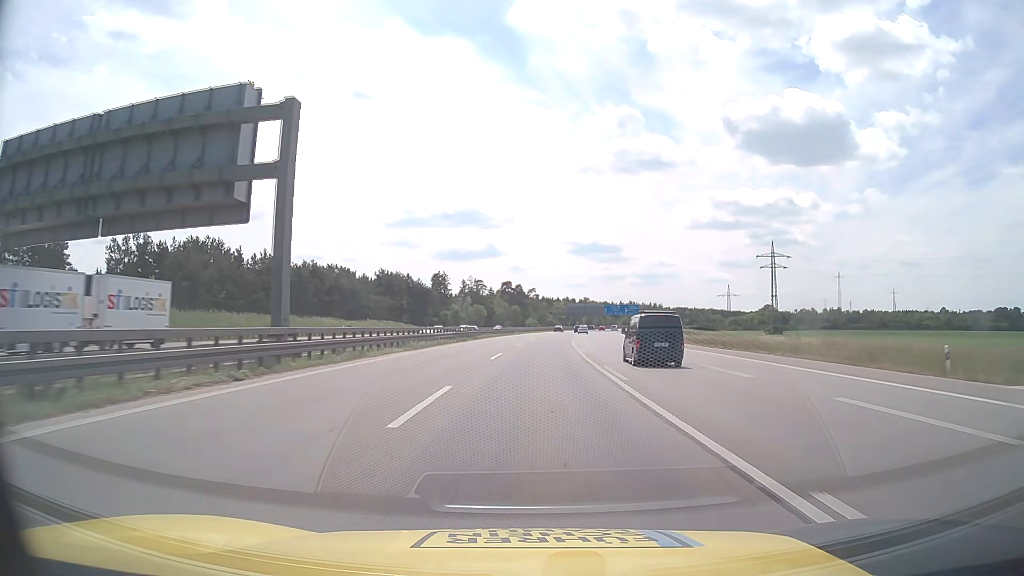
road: motorway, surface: asphalt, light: Day
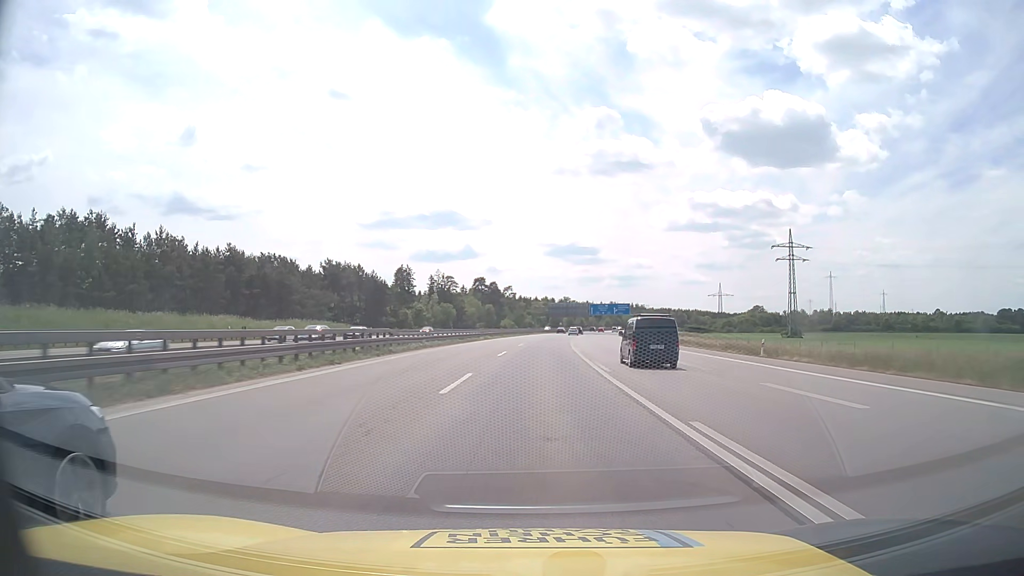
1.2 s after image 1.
(+0.6, +31.6) m; +2°
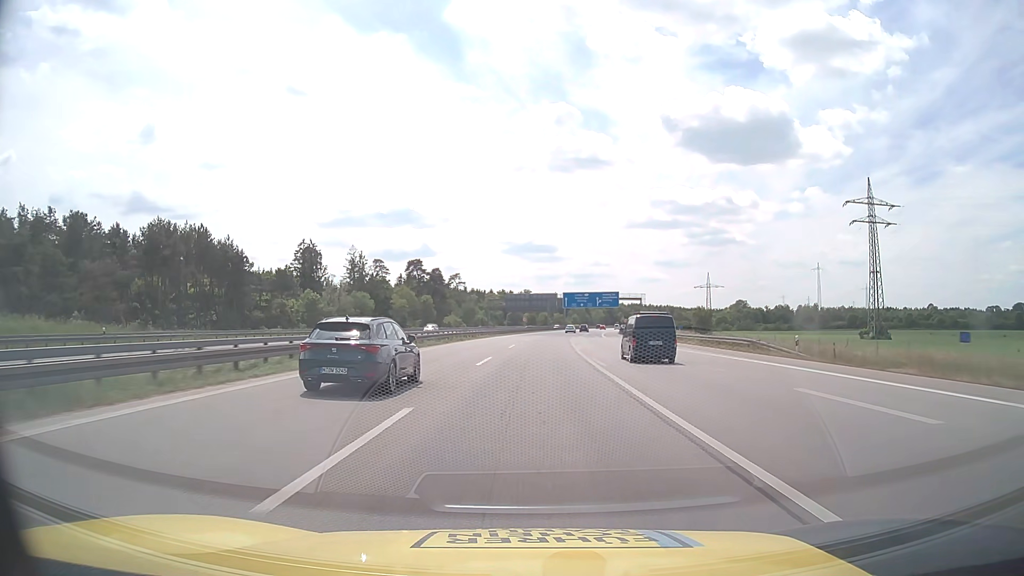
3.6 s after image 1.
(+2.0, +63.2) m; +4°
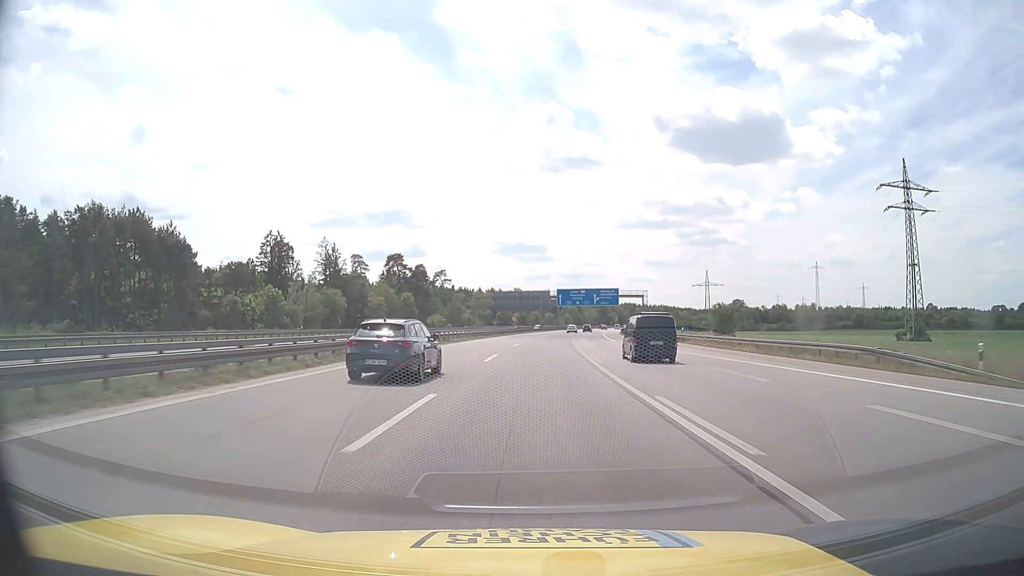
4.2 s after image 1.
(+0.1, +15.8) m; +1°
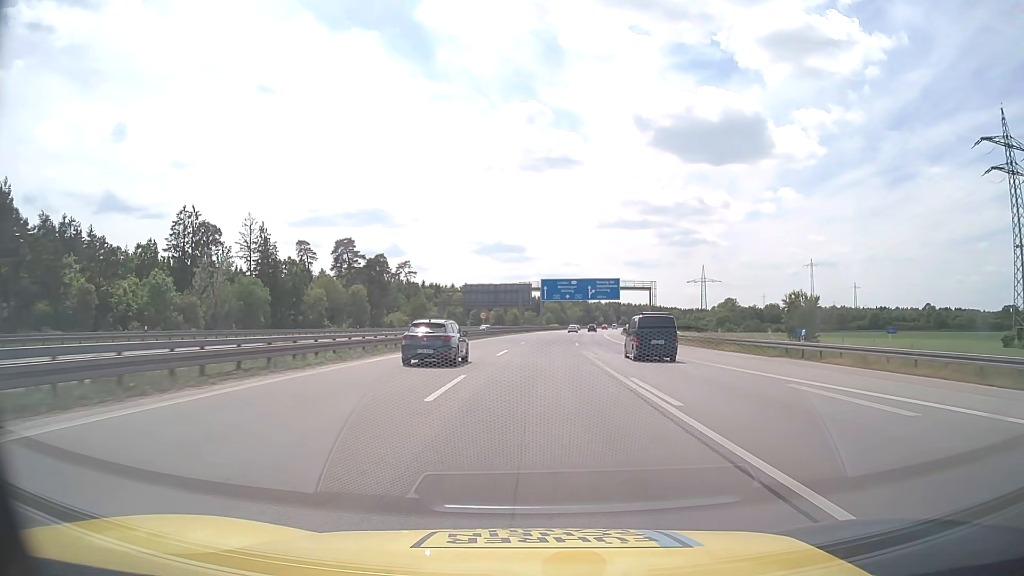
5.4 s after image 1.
(+0.5, +31.6) m; +2°
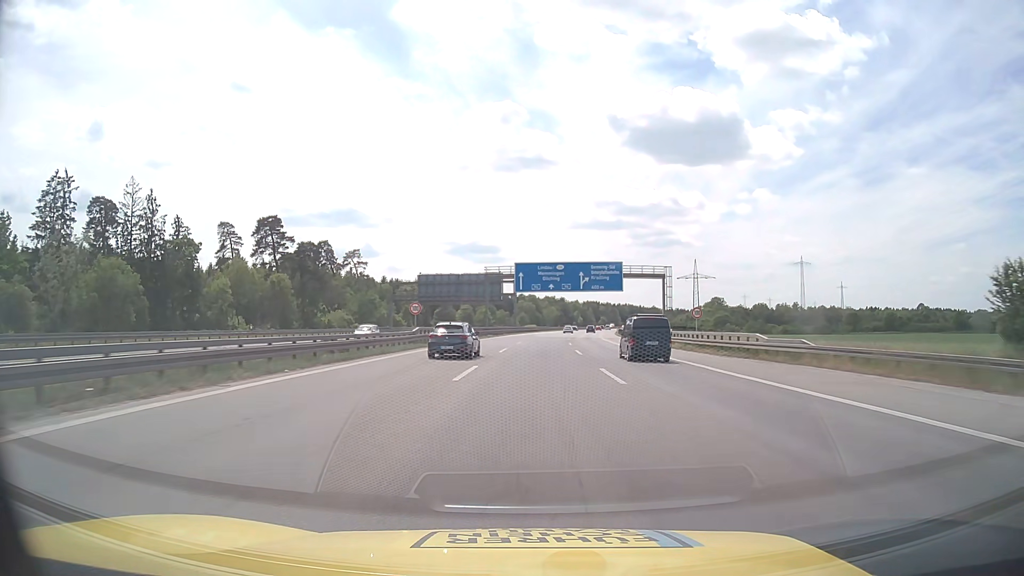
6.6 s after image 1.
(+0.6, +31.6) m; +2°
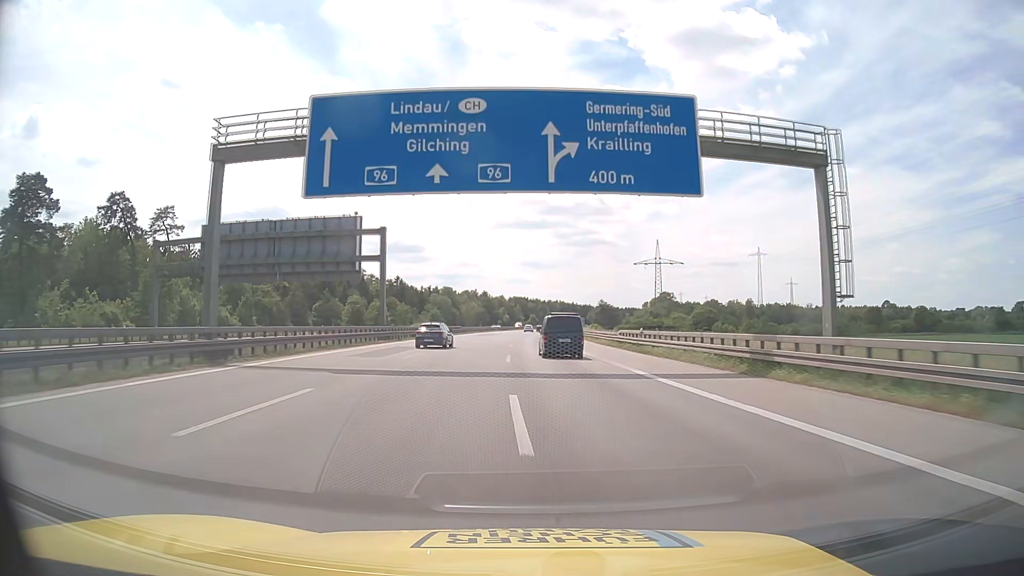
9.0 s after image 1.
(+3.5, +62.9) m; +6°
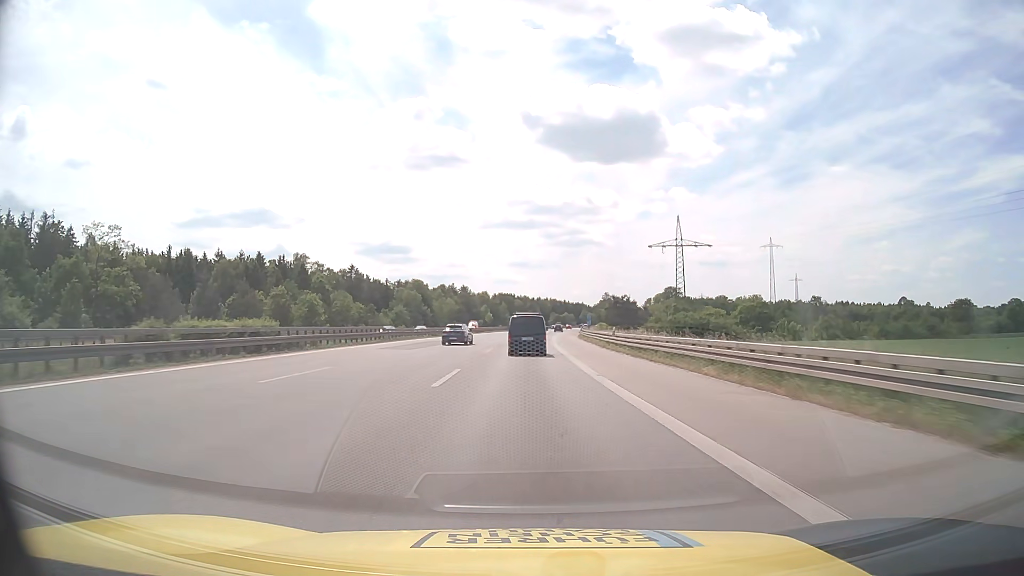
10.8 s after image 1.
(+0.8, +47.0) m; +1°
(0, +10) (0, +20) (0, +30) (0, +40) (0, +50) (0, +60) (0, +70) (+1, +80) (+1, +90) (+2, +100) m
